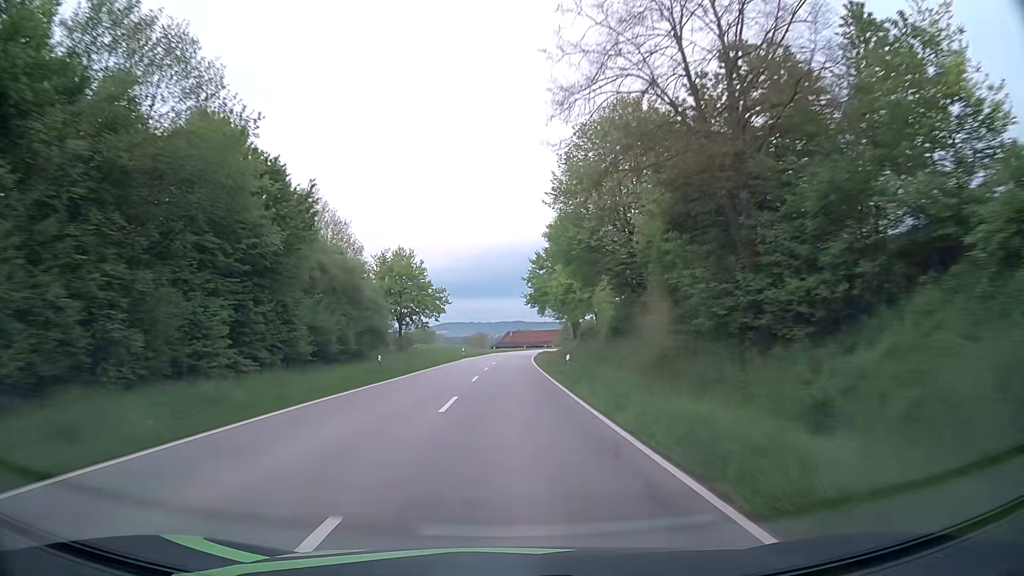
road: secondary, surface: asphalt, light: Day
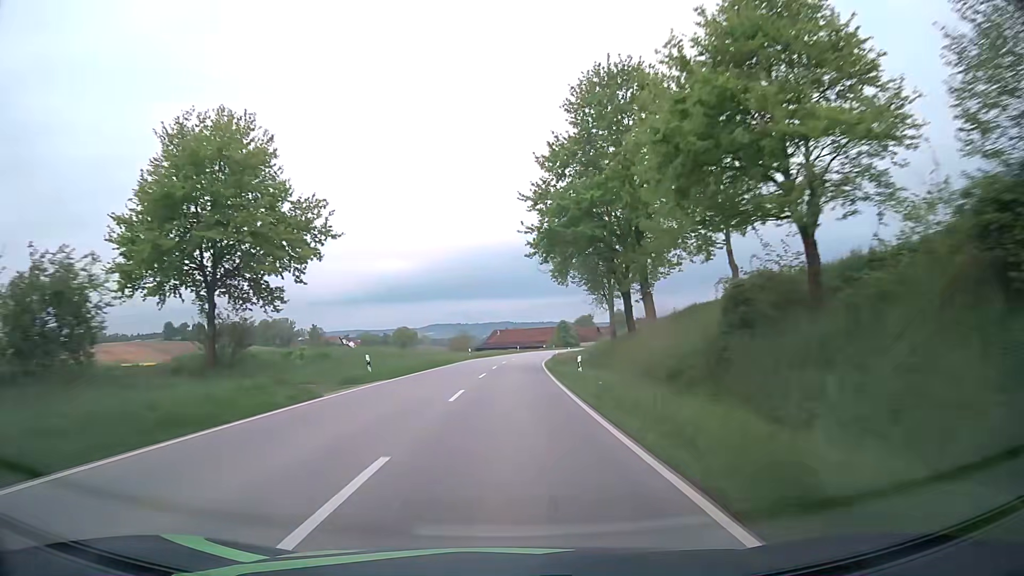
(+0.6, +45.6) m; +1°
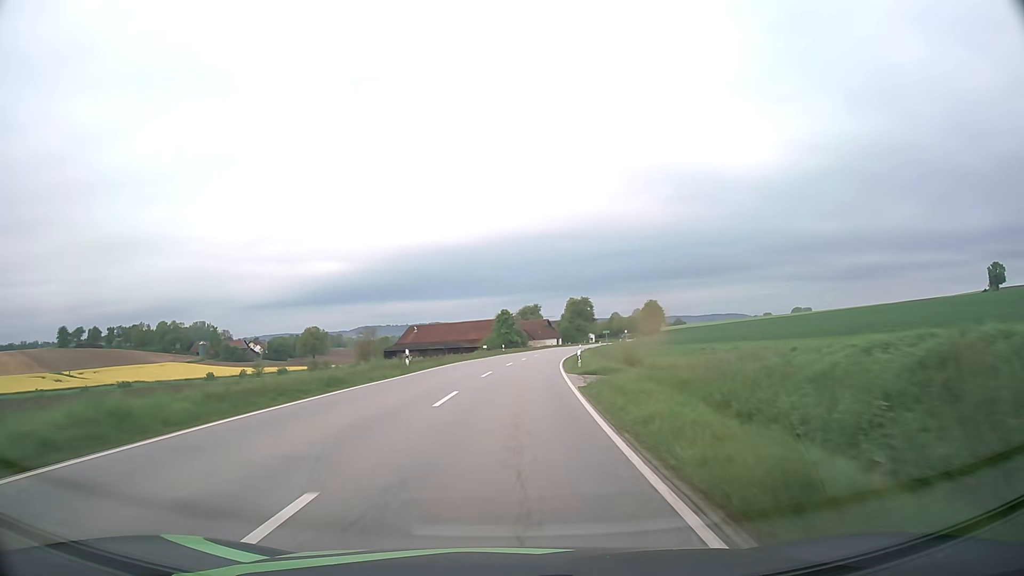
(+3.0, +73.8) m; +6°
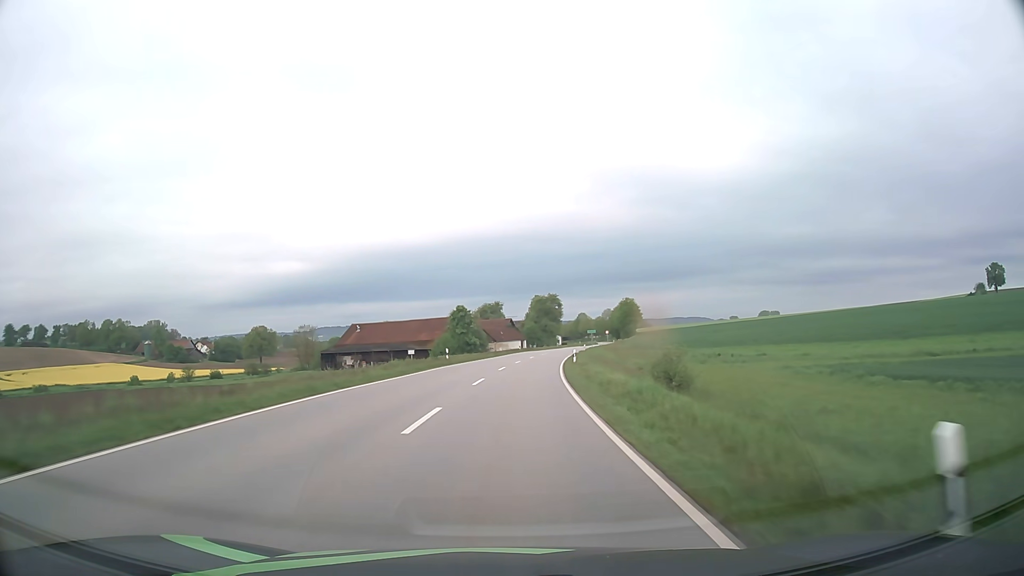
(+0.9, +27.9) m; +4°
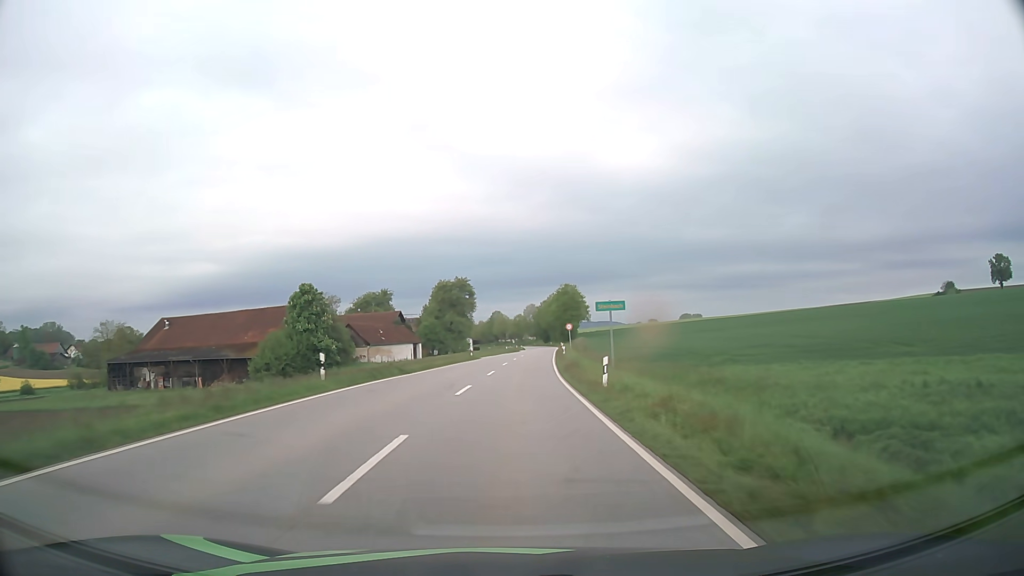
(+4.0, +63.8) m; +8°
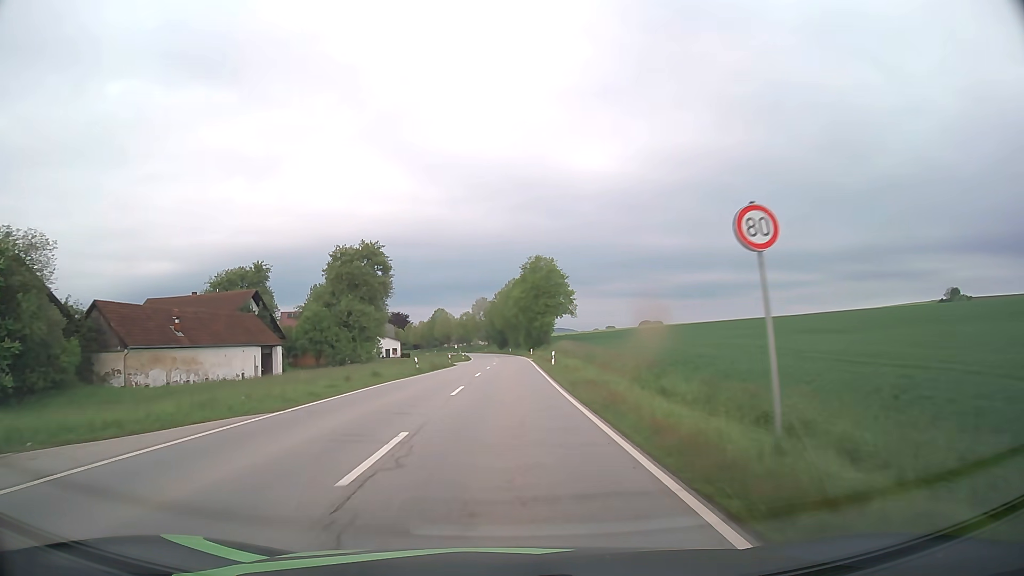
(+2.3, +58.6) m; +4°
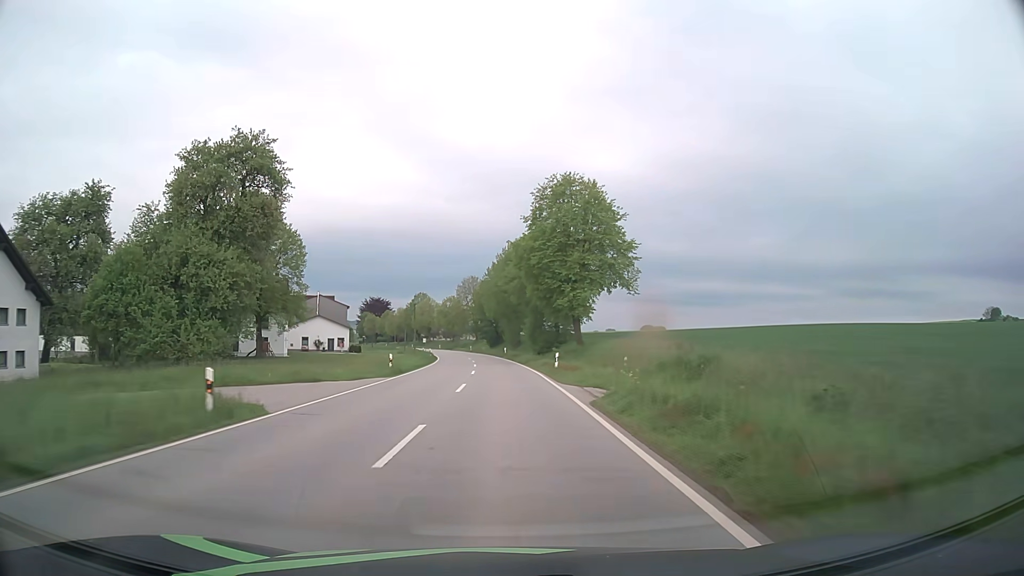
(+0.2, +47.8) m; 0°
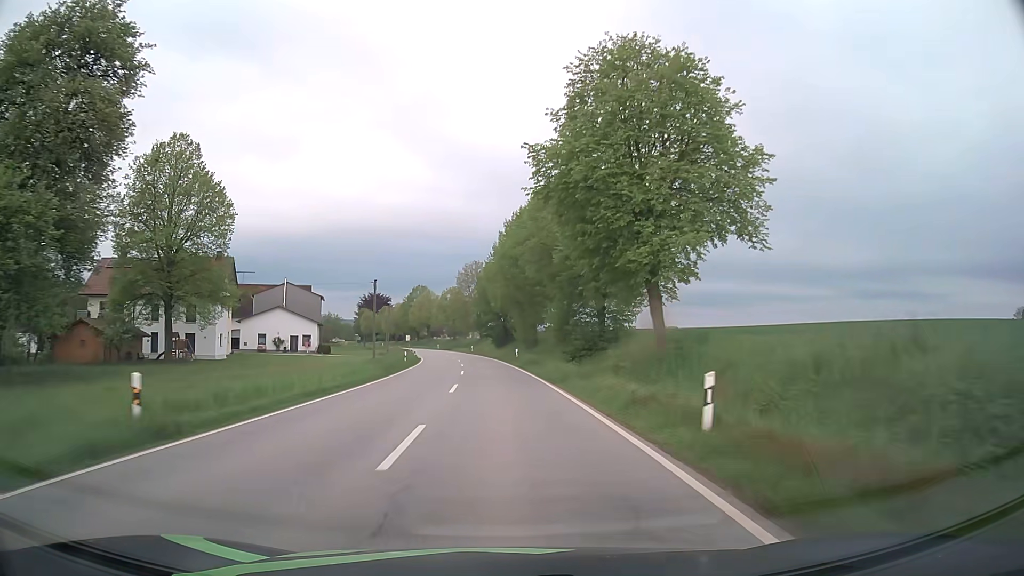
(-0.1, +24.3) m; -1°
(0, +10) (0, +20) (-1, +30) (-1, +40) (-2, +50) (-3, +60) (-4, +70) (-5, +80) (-7, +90) (-9, +99) m
